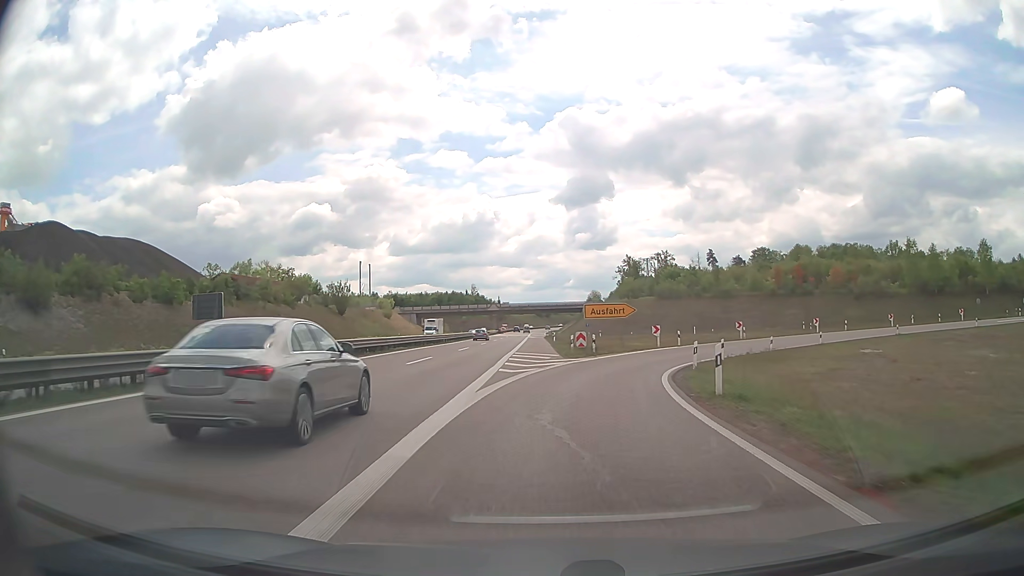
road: trunk_link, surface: asphalt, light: Day
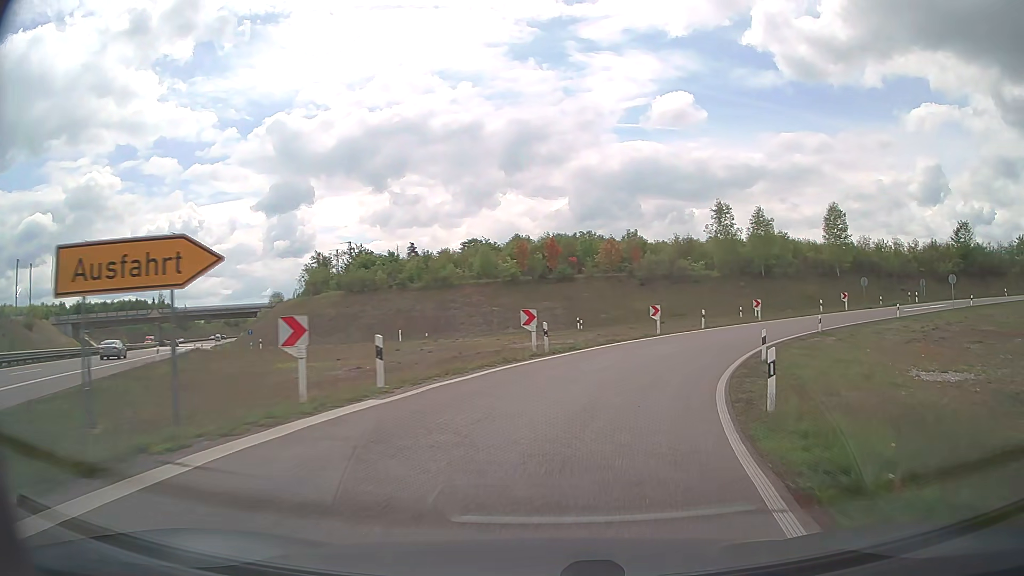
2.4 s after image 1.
(+5.9, +32.5) m; +26°
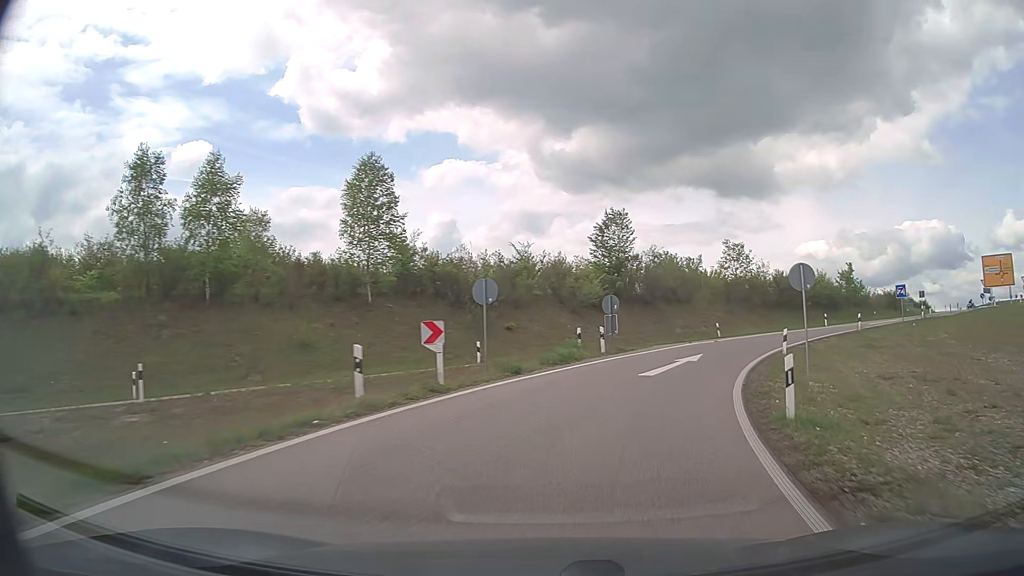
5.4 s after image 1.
(+14.4, +36.8) m; +43°
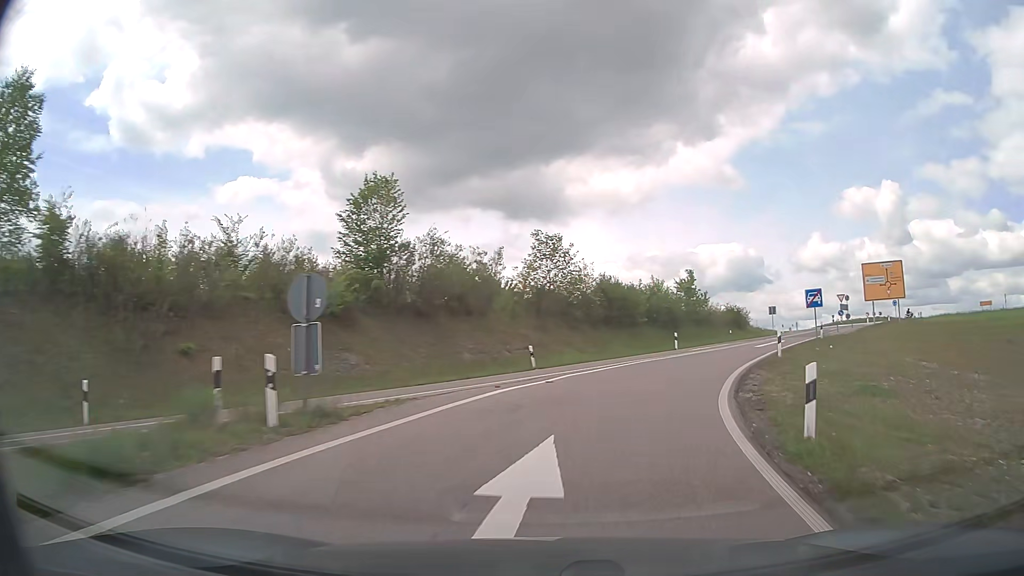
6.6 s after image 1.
(+2.5, +15.7) m; +18°
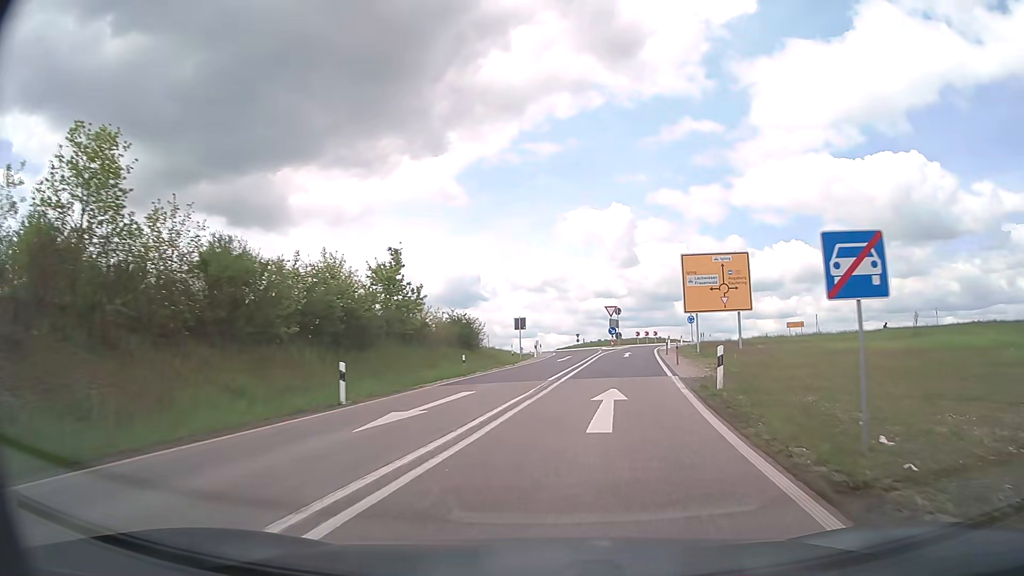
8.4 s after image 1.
(+5.2, +23.1) m; +24°
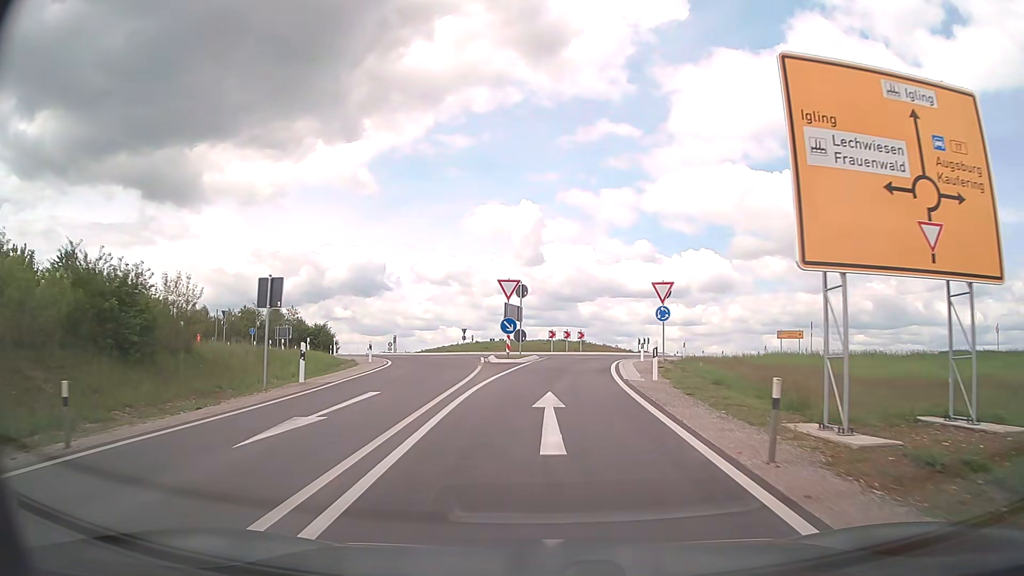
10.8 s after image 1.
(+3.1, +29.1) m; +8°
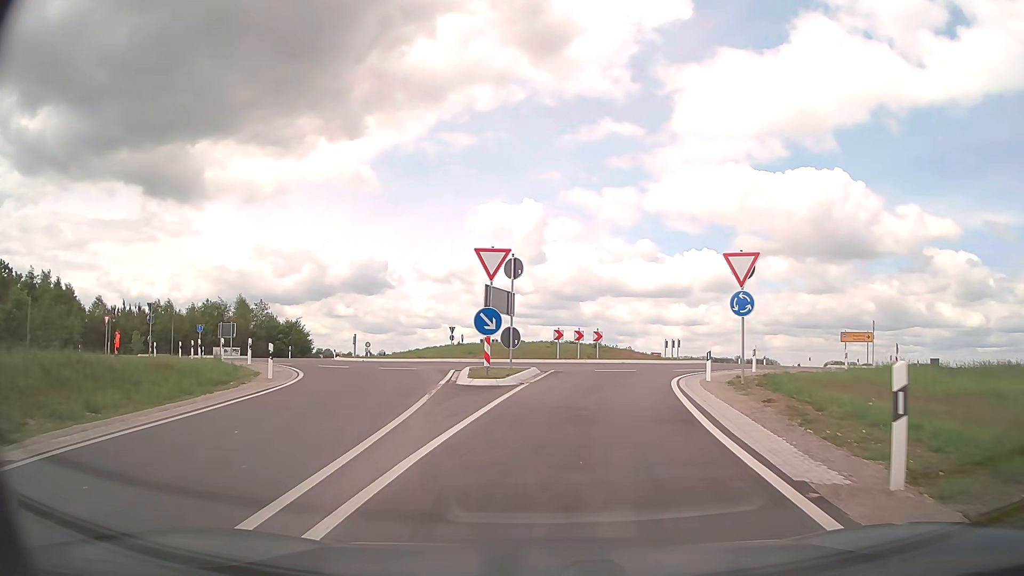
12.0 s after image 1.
(0.0, +12.2) m; 0°
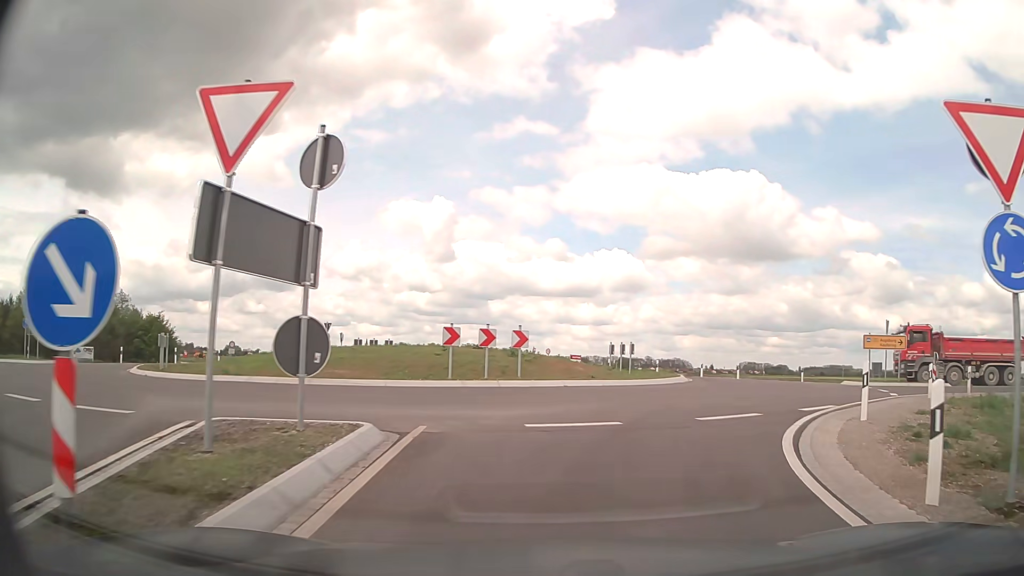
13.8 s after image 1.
(+0.6, +14.1) m; +9°
(+2, +10) (+7, +18) (+15, +24) (+24, +27) (+34, +27) (+44, +26) (+54, +24) (+64, +22) (+73, +19) (+83, +16) m
